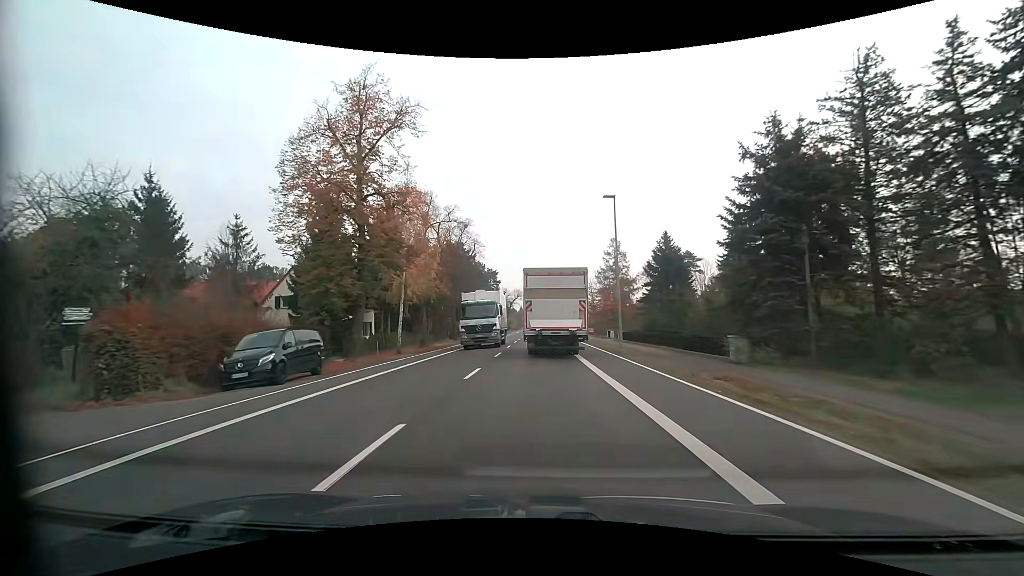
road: primary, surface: asphalt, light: Day
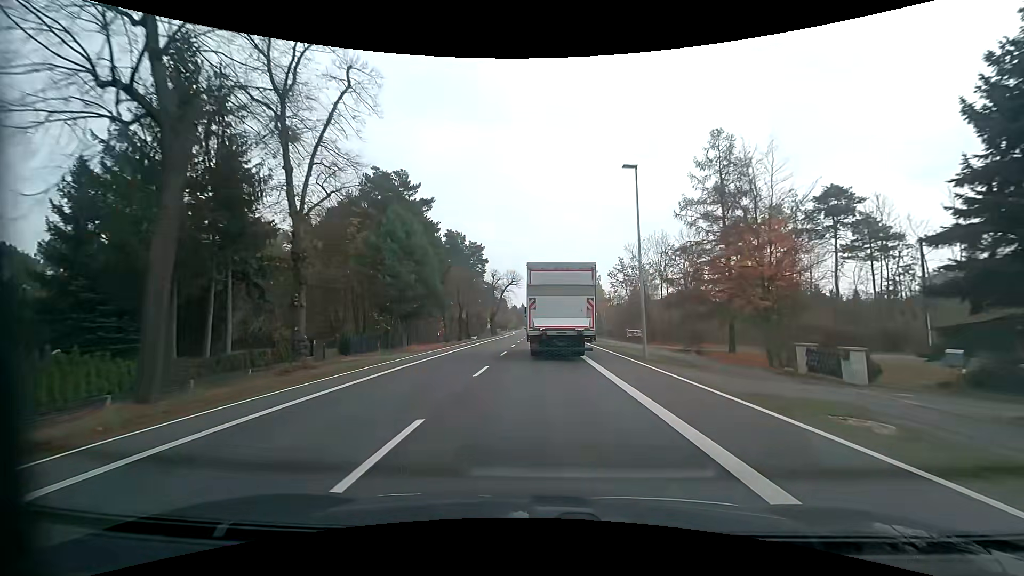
(-0.3, +44.7) m; 0°
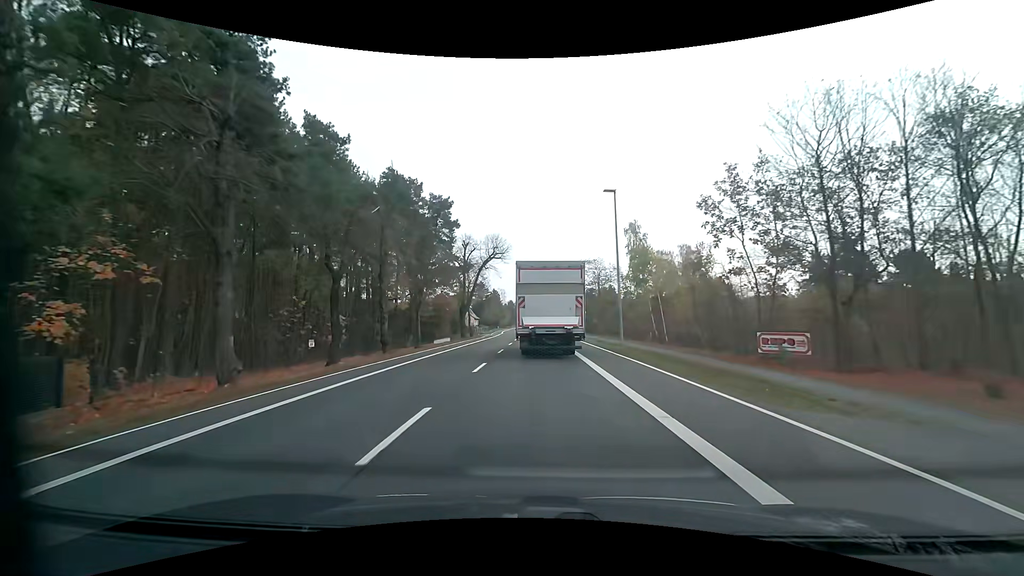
(+0.1, +35.1) m; 0°
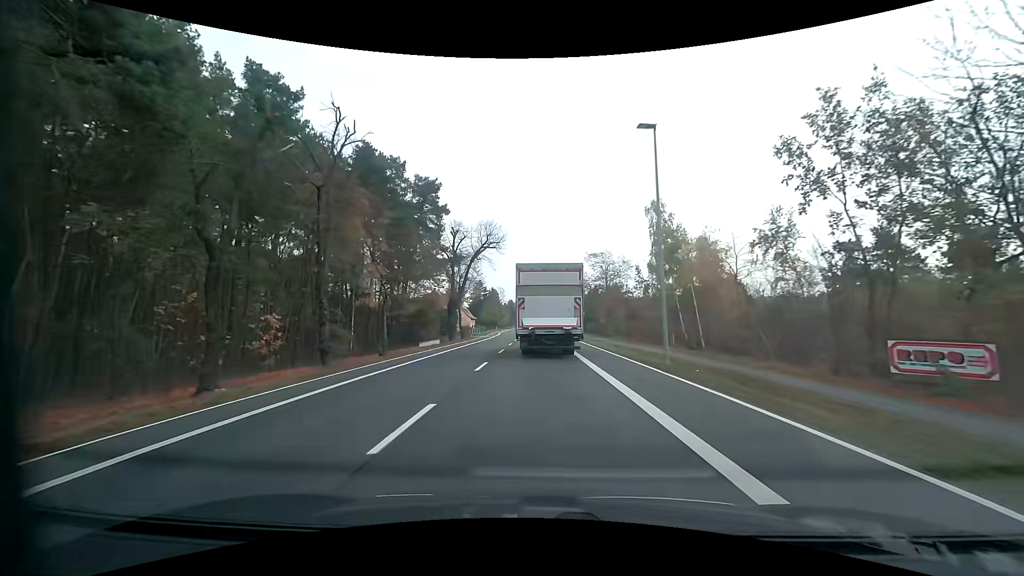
(0.0, +8.5) m; 0°
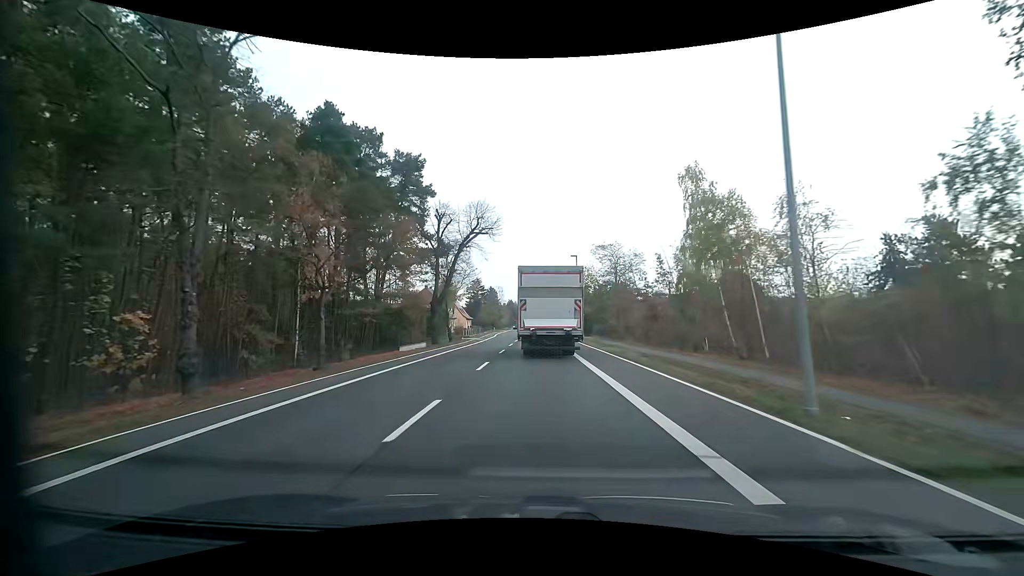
(0.0, +8.5) m; 0°
